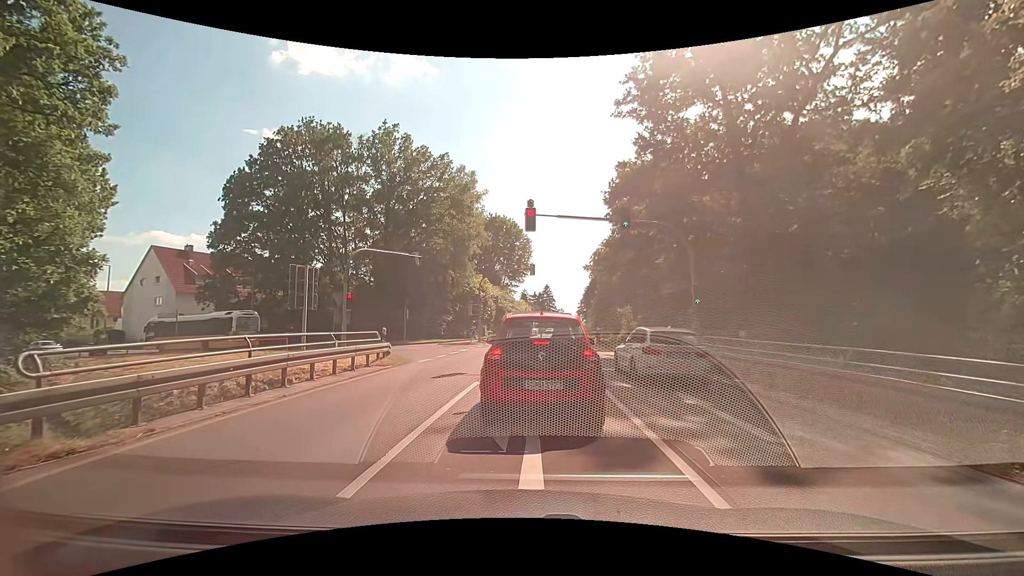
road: secondary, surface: asphalt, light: Day
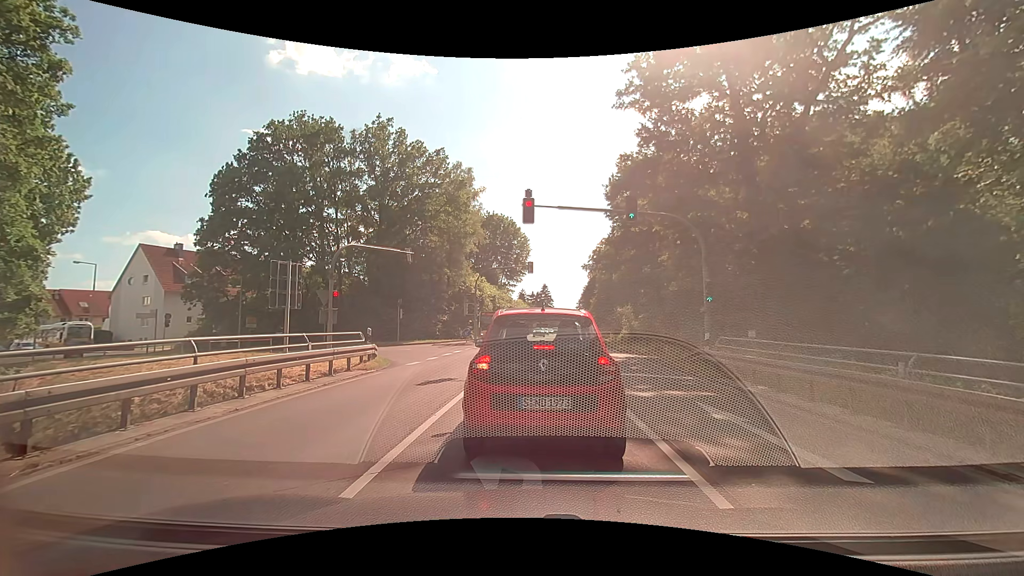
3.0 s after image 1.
(0.0, +1.5) m; 0°
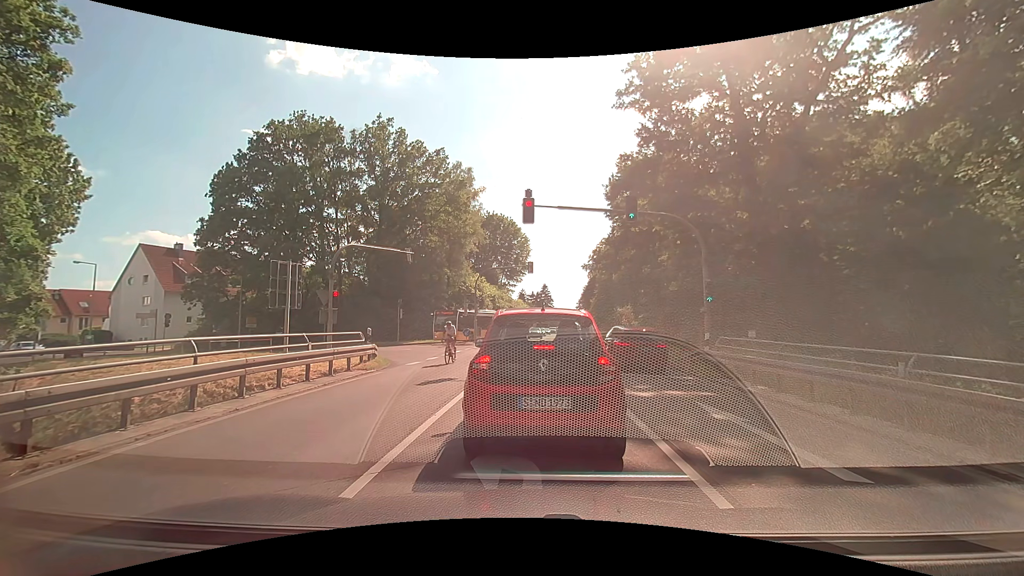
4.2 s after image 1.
(0.0, 0.0) m; 0°
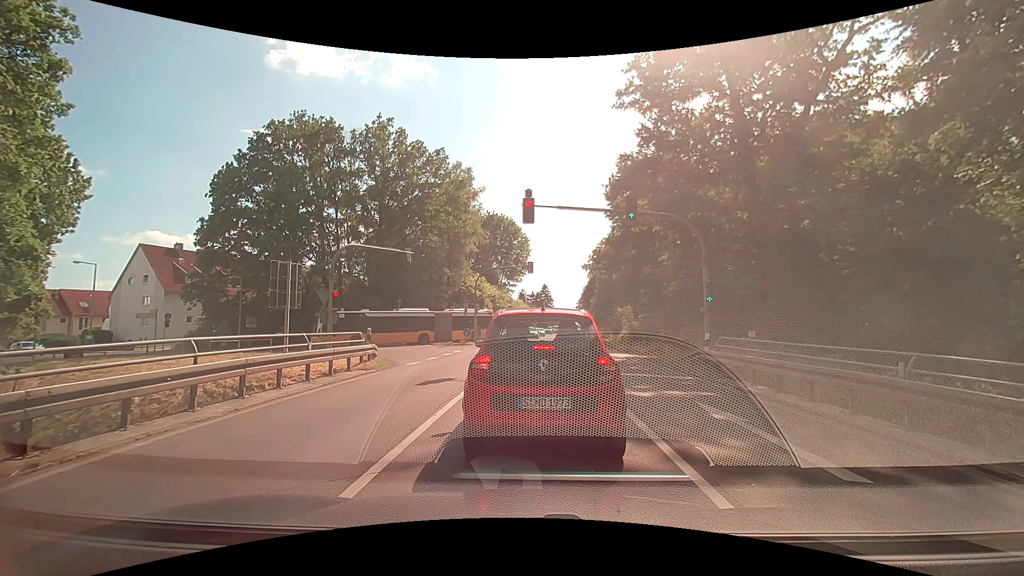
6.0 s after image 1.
(0.0, 0.0) m; 0°
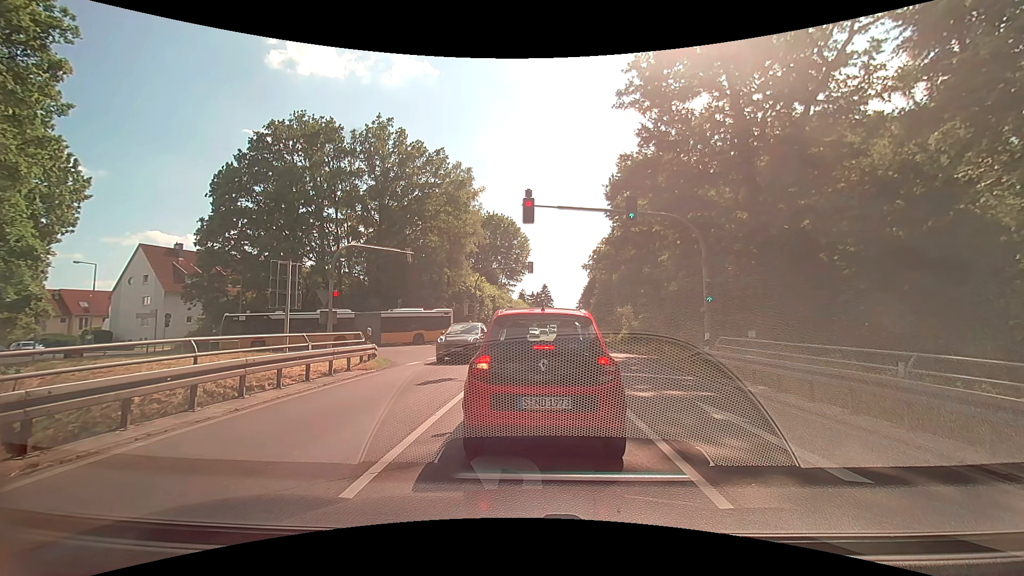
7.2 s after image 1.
(0.0, 0.0) m; 0°
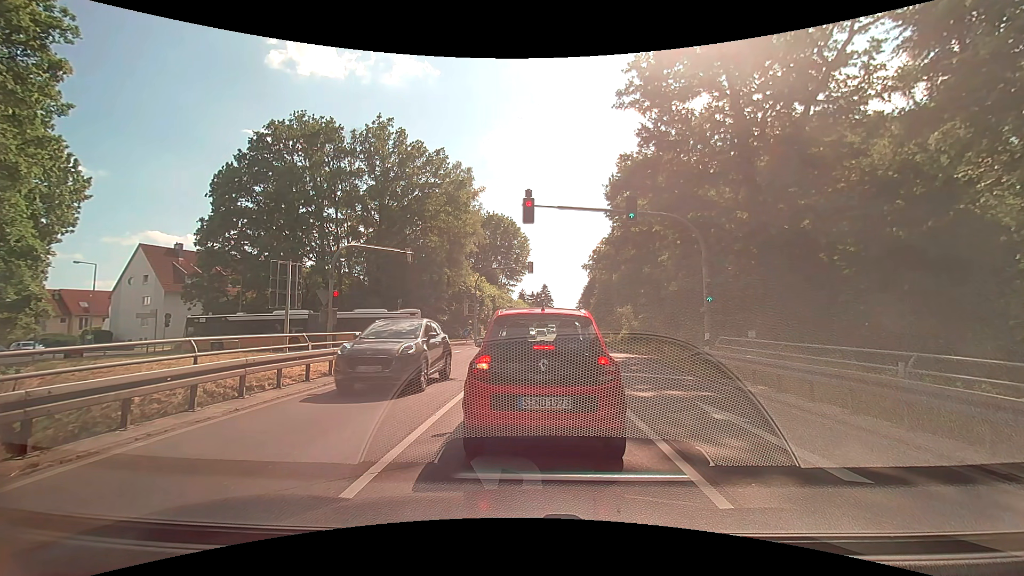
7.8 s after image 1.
(0.0, 0.0) m; 0°
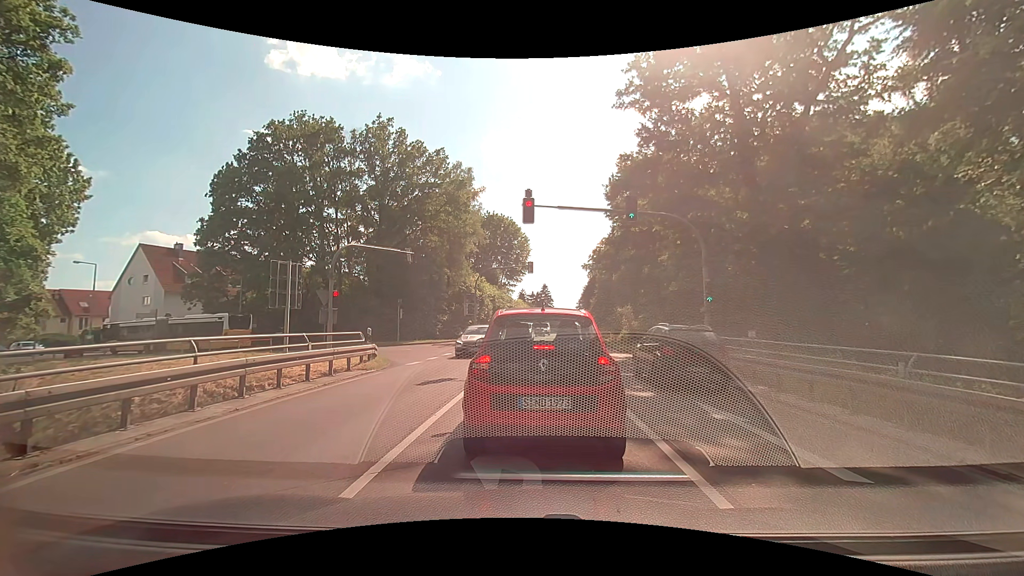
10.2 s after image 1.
(0.0, 0.0) m; 0°
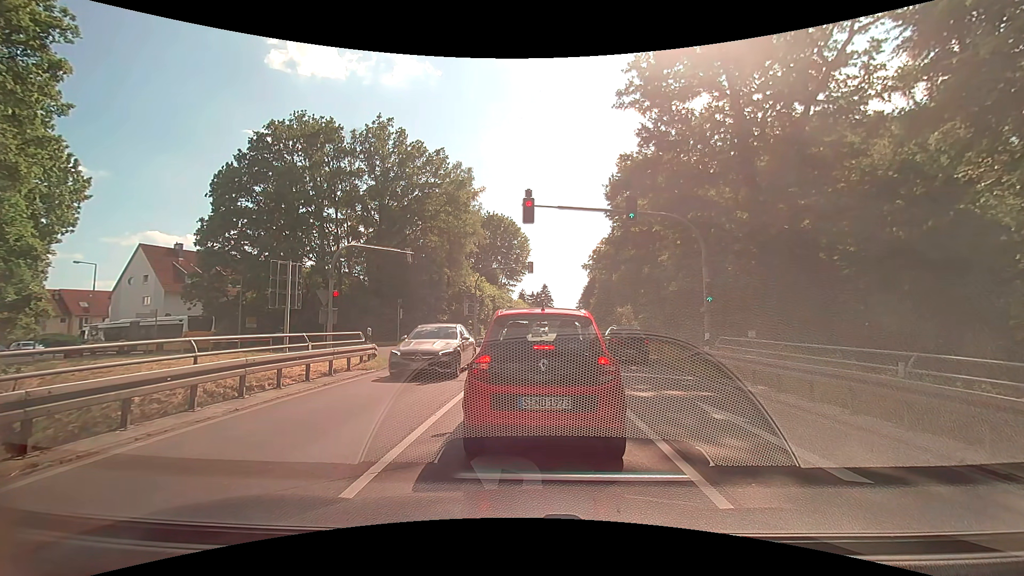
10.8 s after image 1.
(0.0, 0.0) m; 0°
